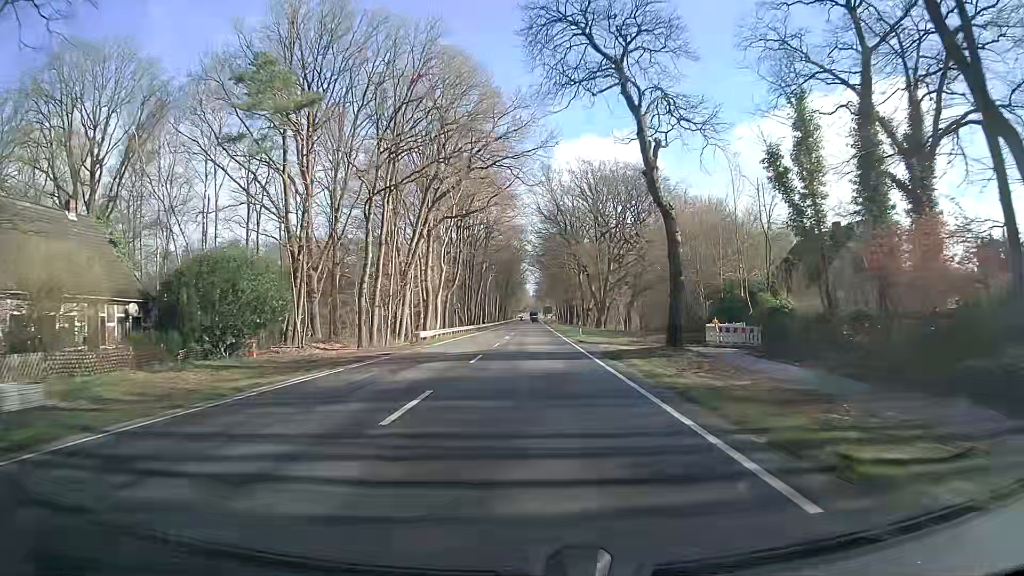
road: primary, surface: asphalt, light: Day
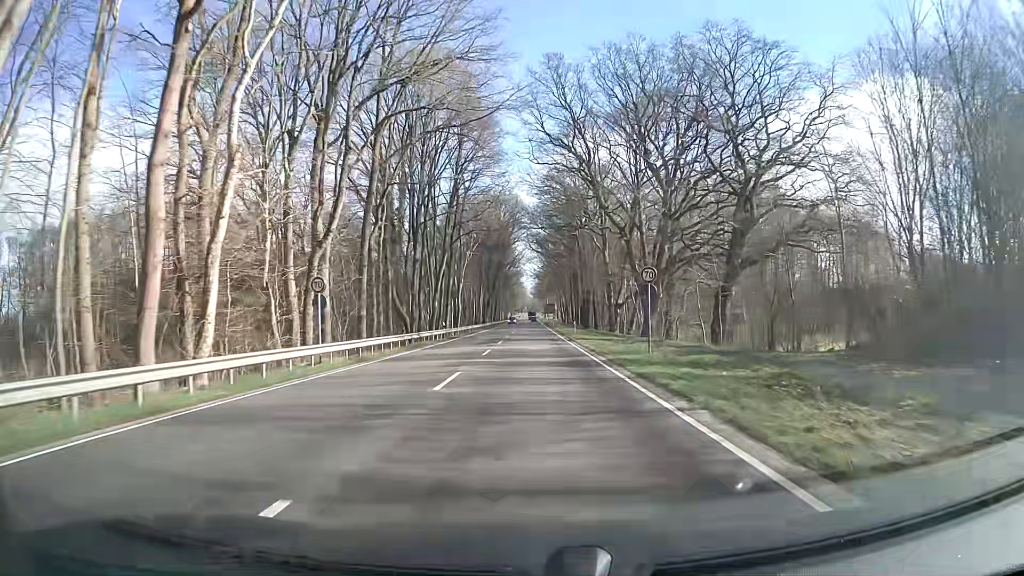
(+0.2, +43.8) m; 0°
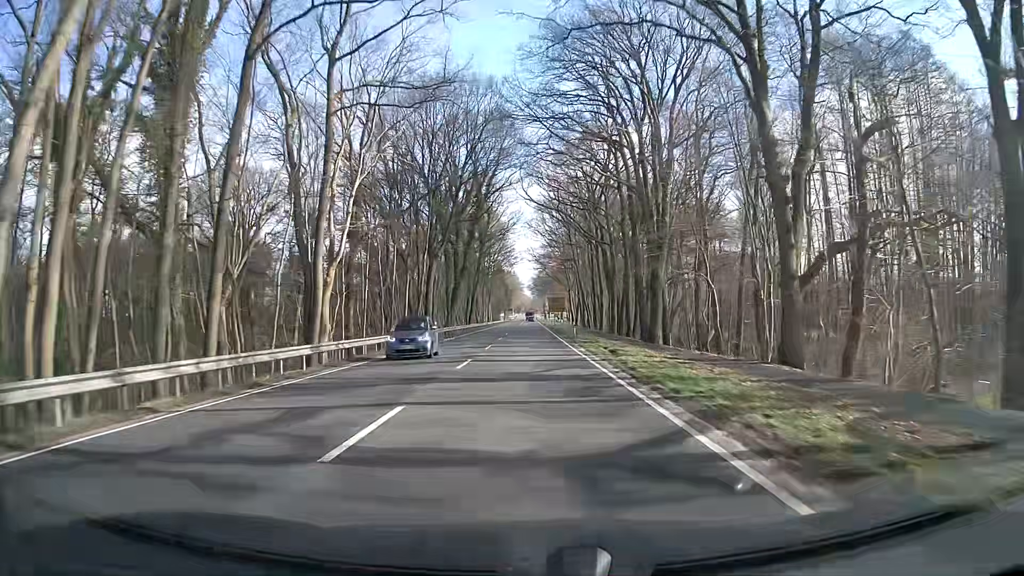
(0.0, +54.7) m; 0°
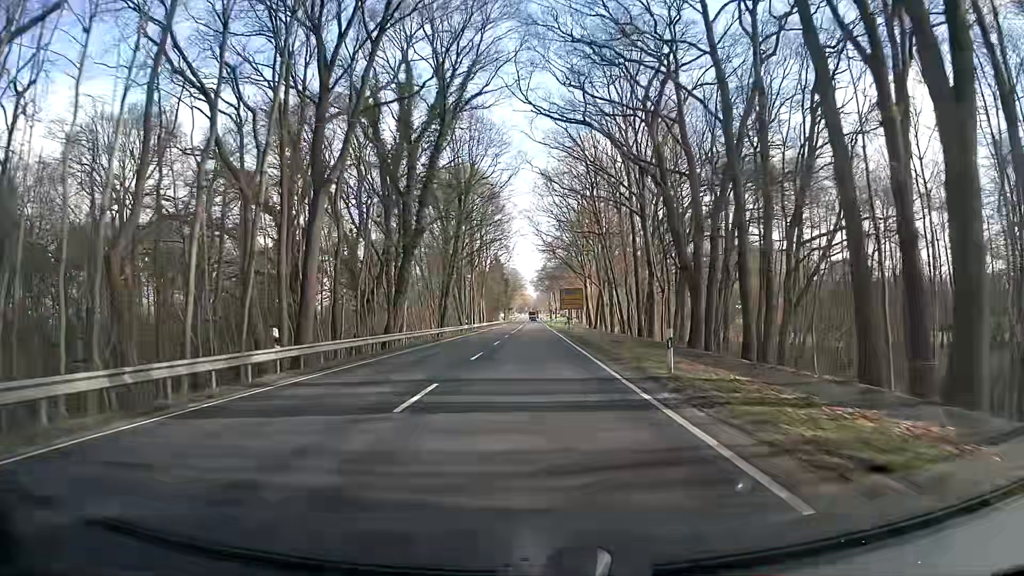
(+0.2, +32.7) m; +1°
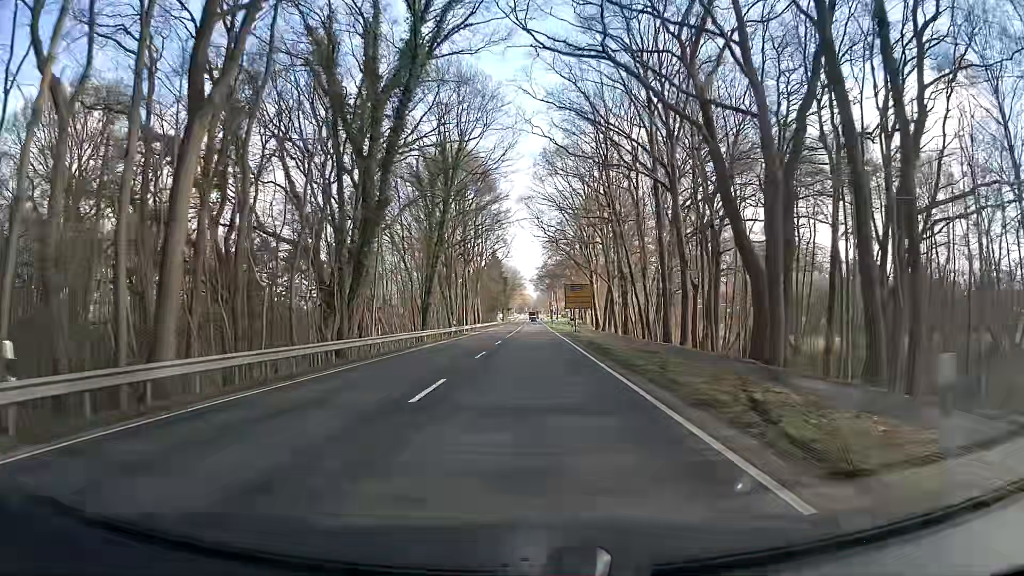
(0.0, +10.9) m; 0°
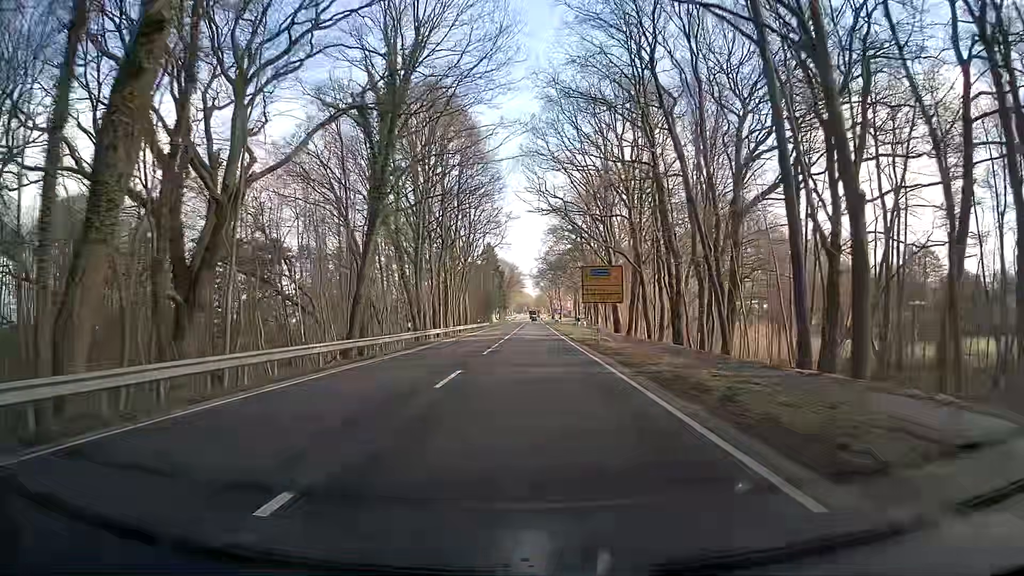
(0.0, +21.8) m; 0°
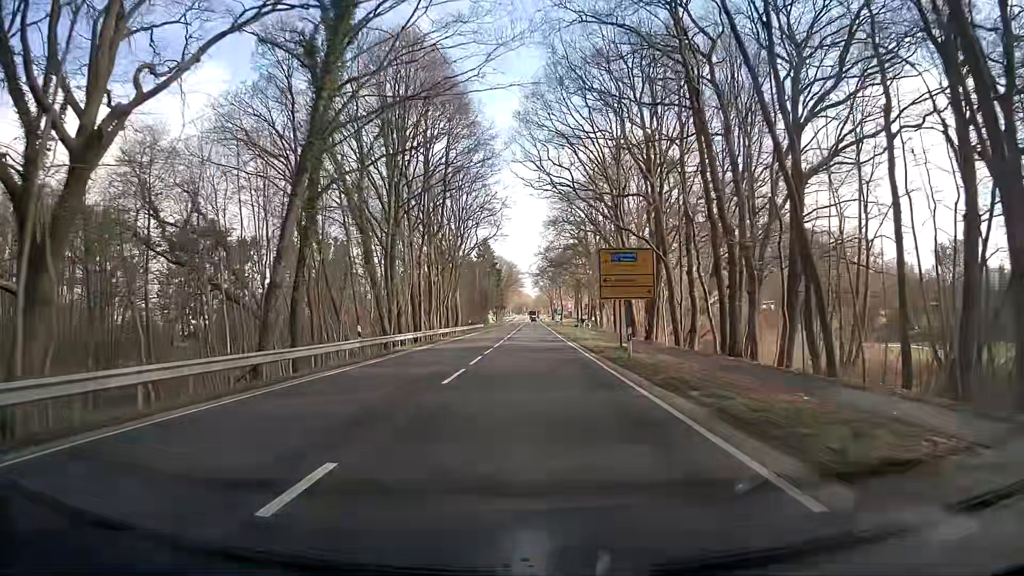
(-0.1, +10.9) m; 0°
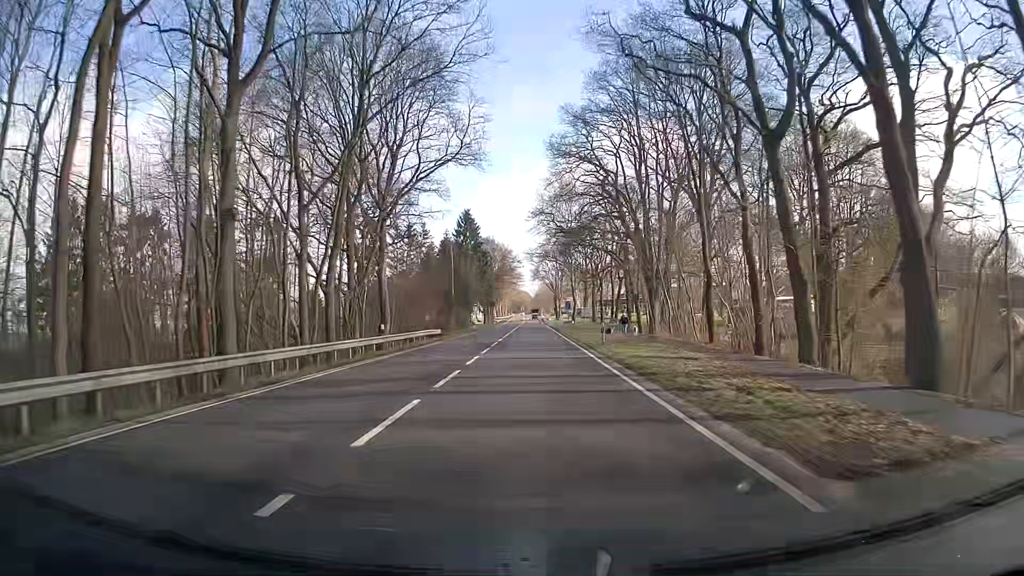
(+0.4, +43.7) m; +1°
(0, +10) (0, +20) (-1, +30) (-1, +40) (-1, +50) (-1, +60) (-1, +70) (-1, +80) (-2, +90) (-2, +100) m
